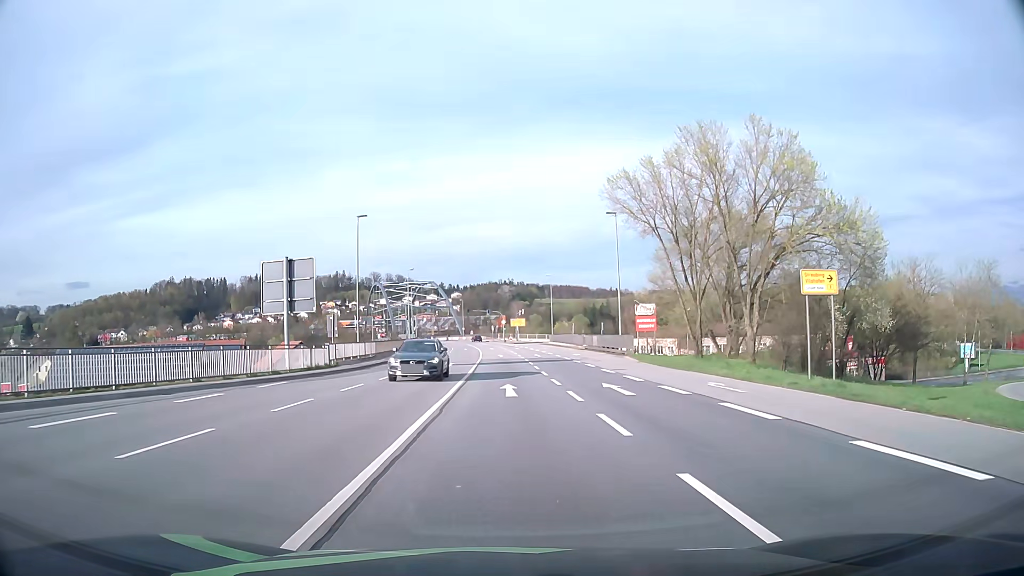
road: primary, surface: asphalt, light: Day
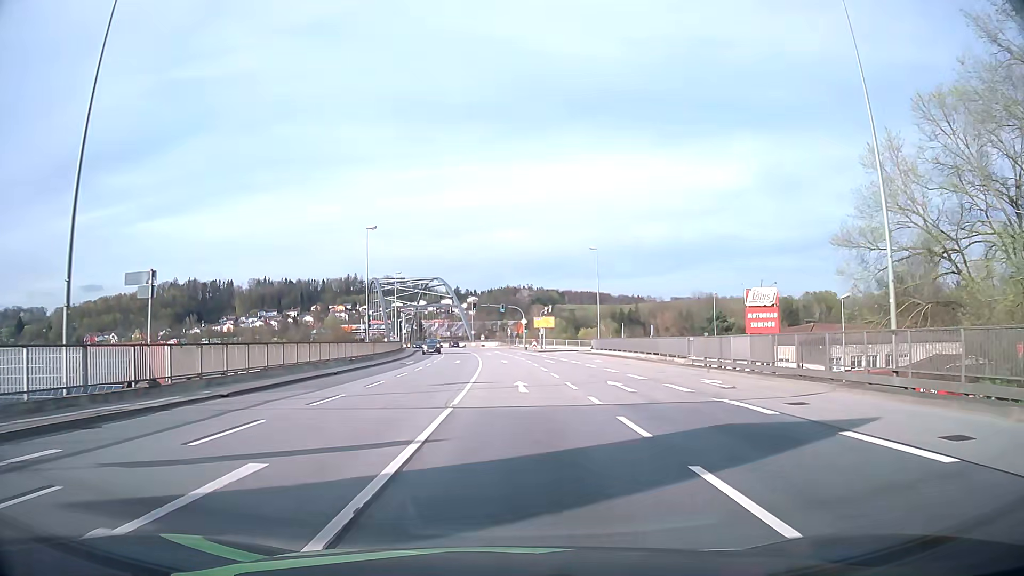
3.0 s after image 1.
(-0.2, +35.0) m; -2°
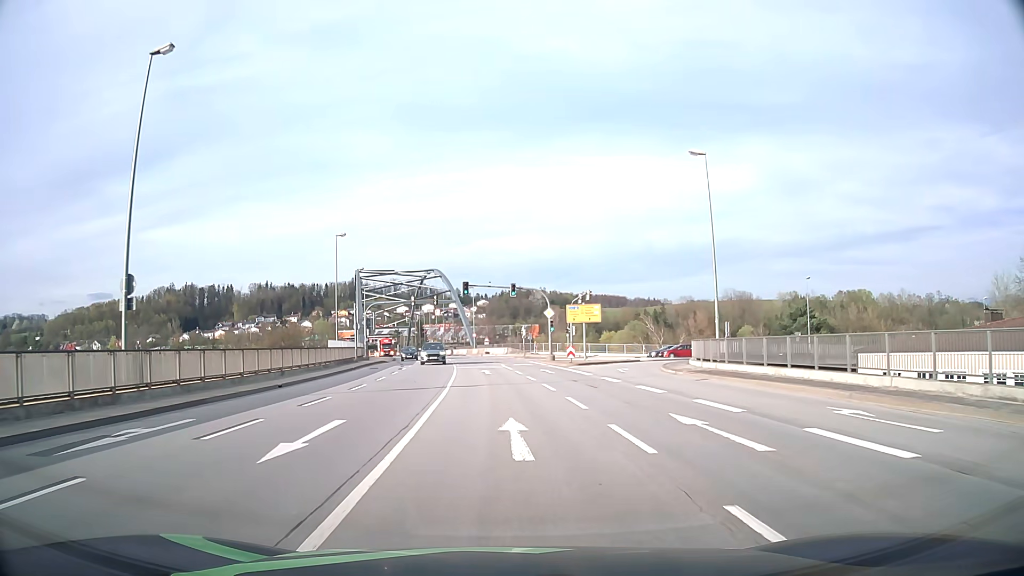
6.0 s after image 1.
(0.0, +35.3) m; -1°
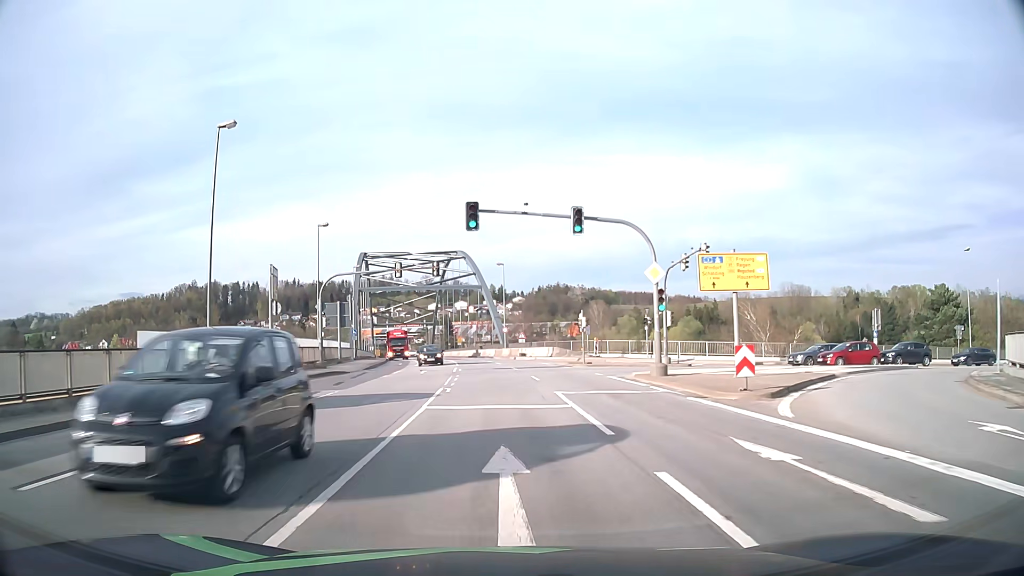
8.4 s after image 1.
(-0.6, +28.4) m; -3°
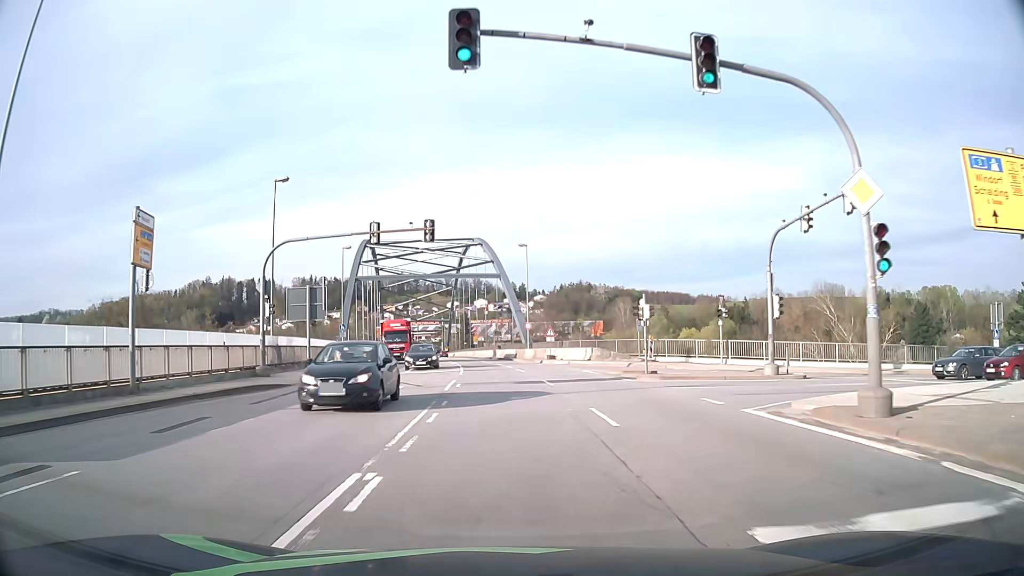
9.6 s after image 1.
(-0.3, +13.8) m; -3°
(0, +10) (0, +20) (-1, +30) (-1, +40) (-2, +50) (-3, +60) (-5, +70) (-6, +80) (-7, +90) (-9, +99) m
